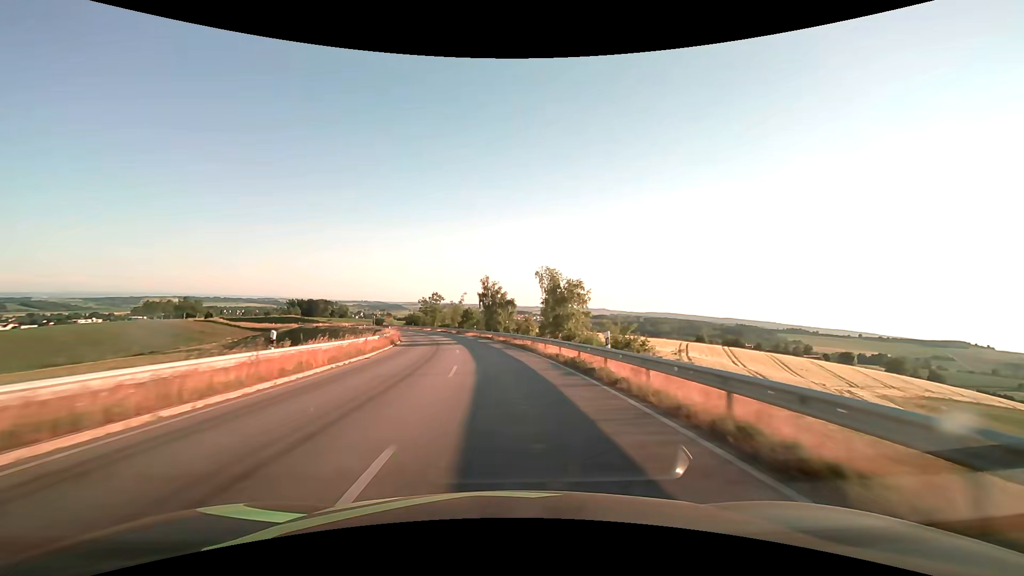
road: secondary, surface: asphalt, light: Day
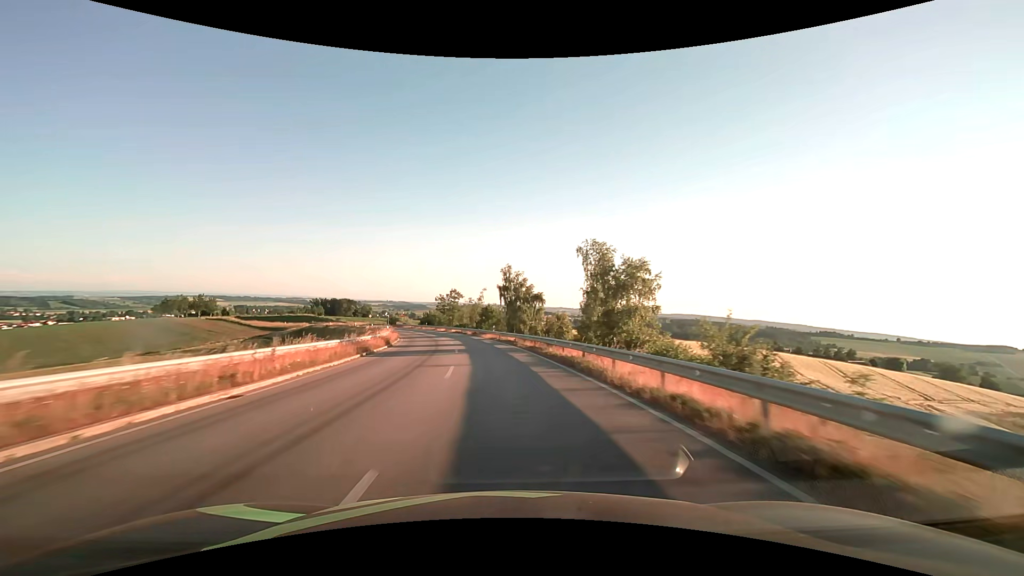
(-0.3, +12.9) m; -3°
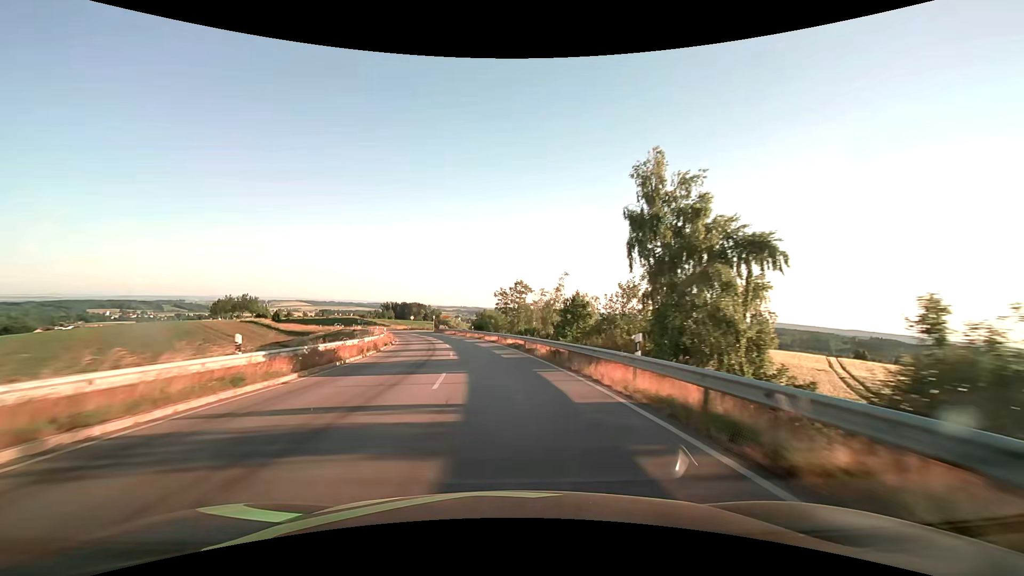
(-2.8, +37.7) m; -8°
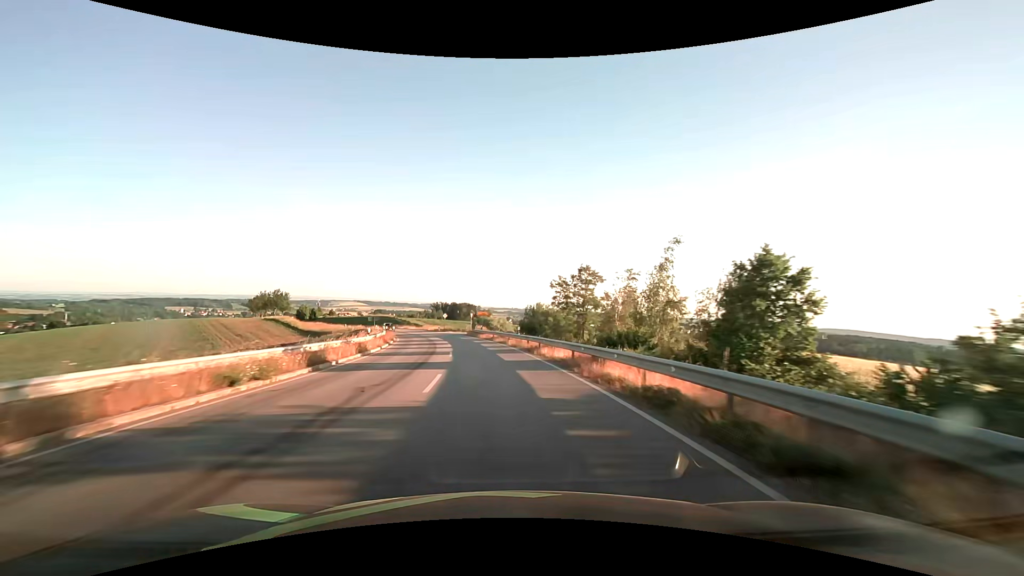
(-1.3, +24.8) m; -6°
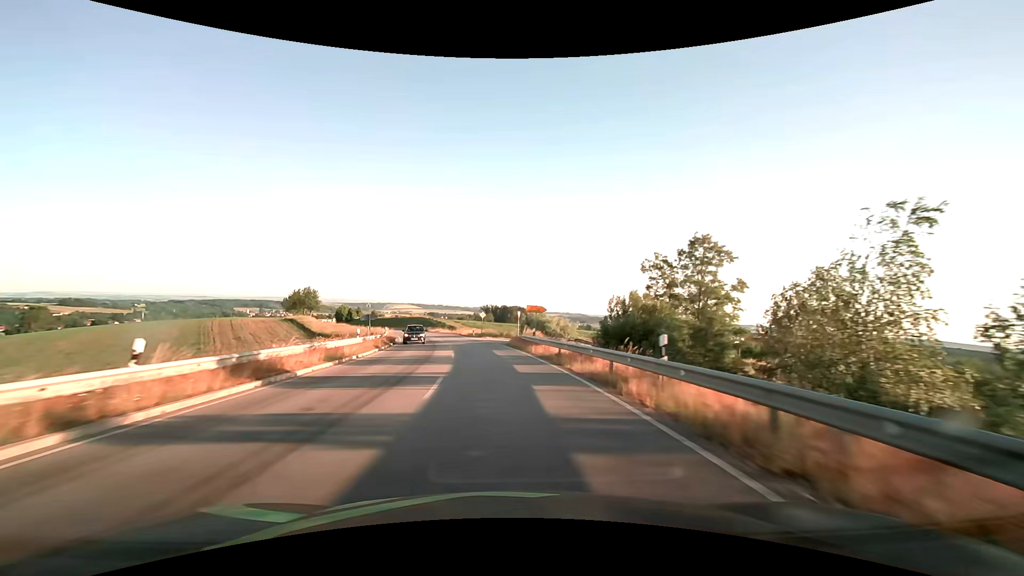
(-1.2, +24.8) m; -6°
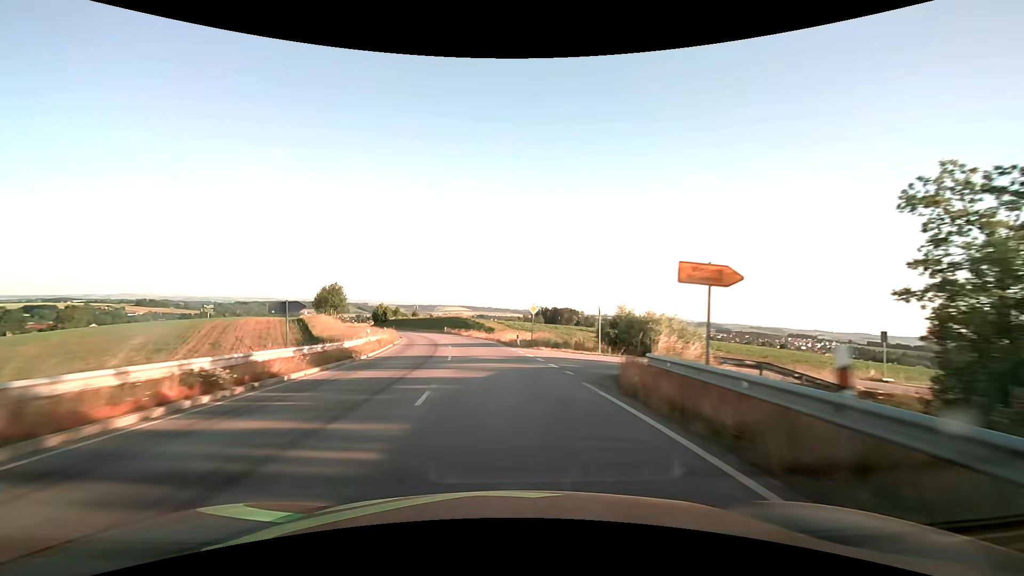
(-1.2, +24.9) m; -6°
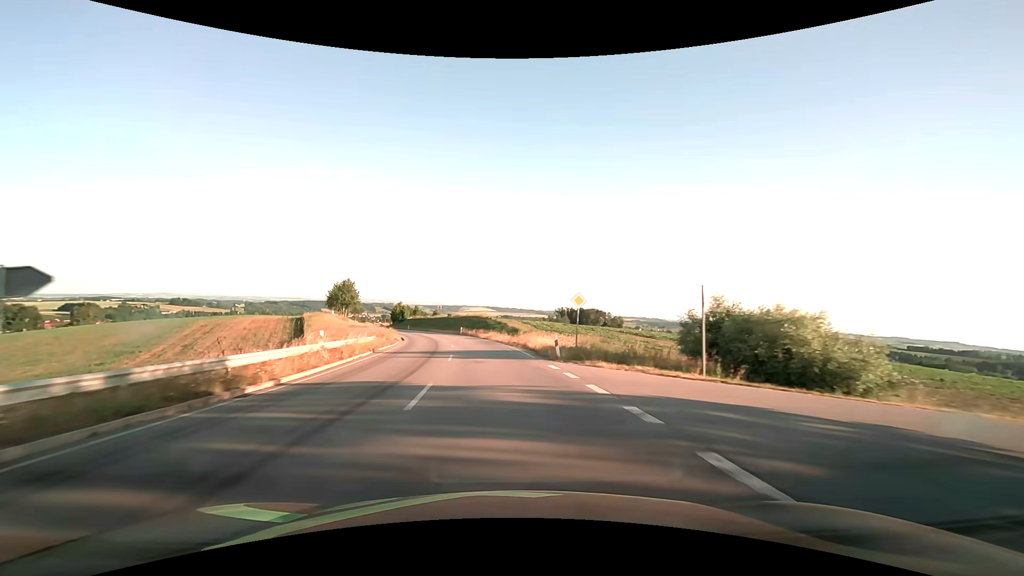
(-0.3, +12.5) m; -3°
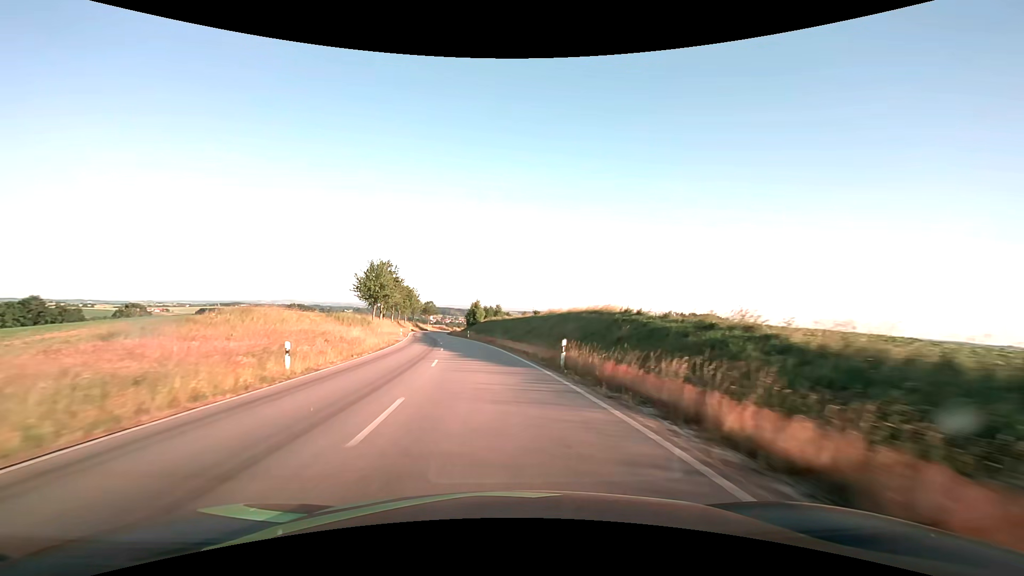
(-4.7, +50.5) m; -11°
(0, +10) (-1, +20) (-2, +30) (-3, +40) (-4, +50) (-6, +60) (-8, +69) (-10, +79) (-12, +89) (-13, +99) m
